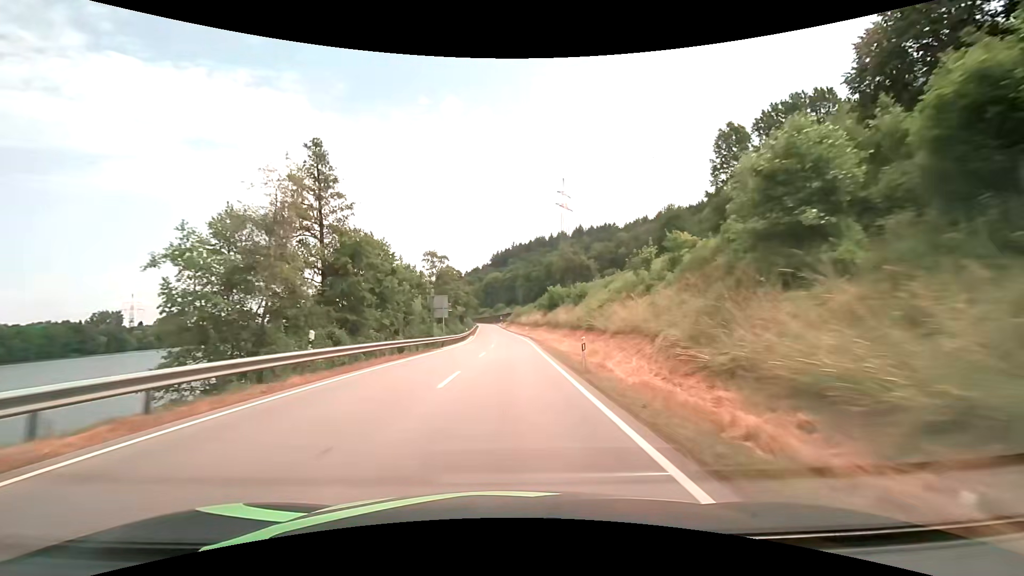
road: primary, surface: asphalt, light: Day
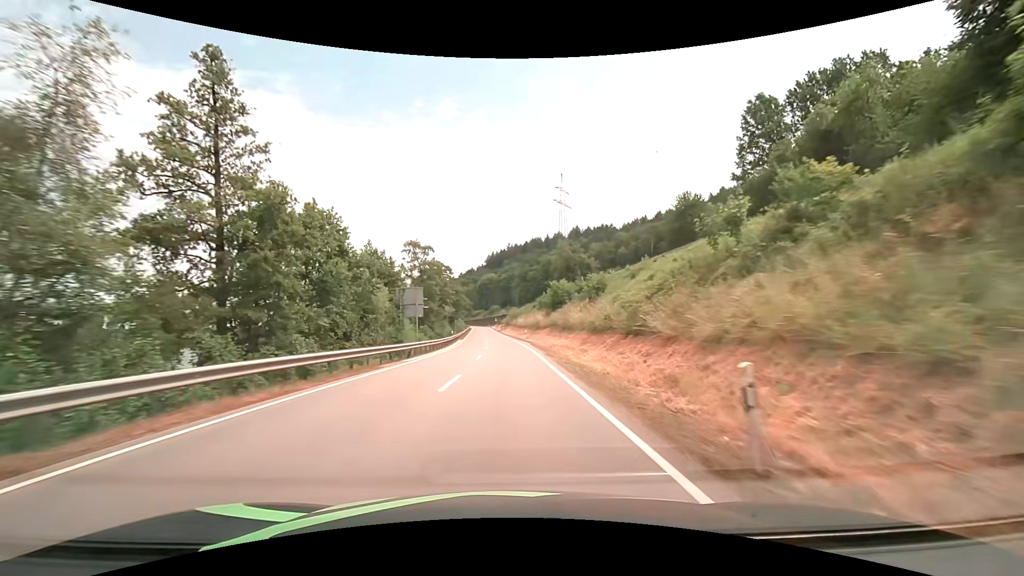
(0.0, +12.1) m; +1°
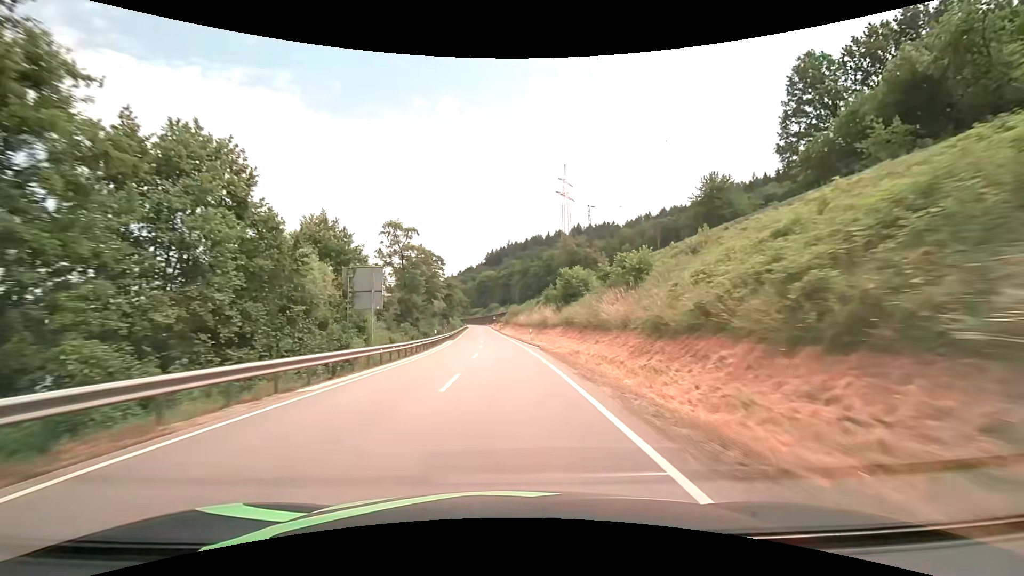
(0.0, +12.2) m; 0°
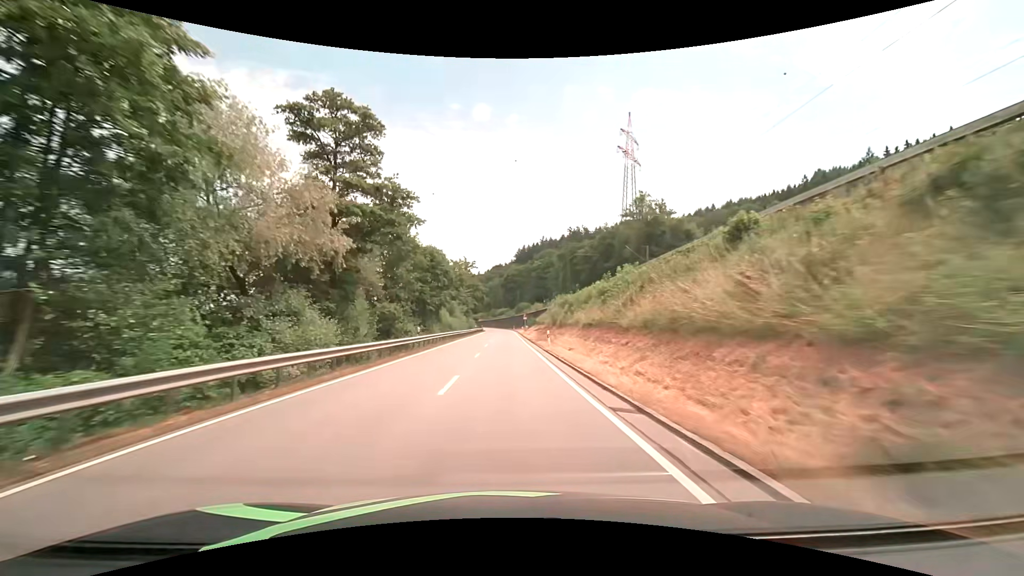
(-1.4, +60.3) m; -3°
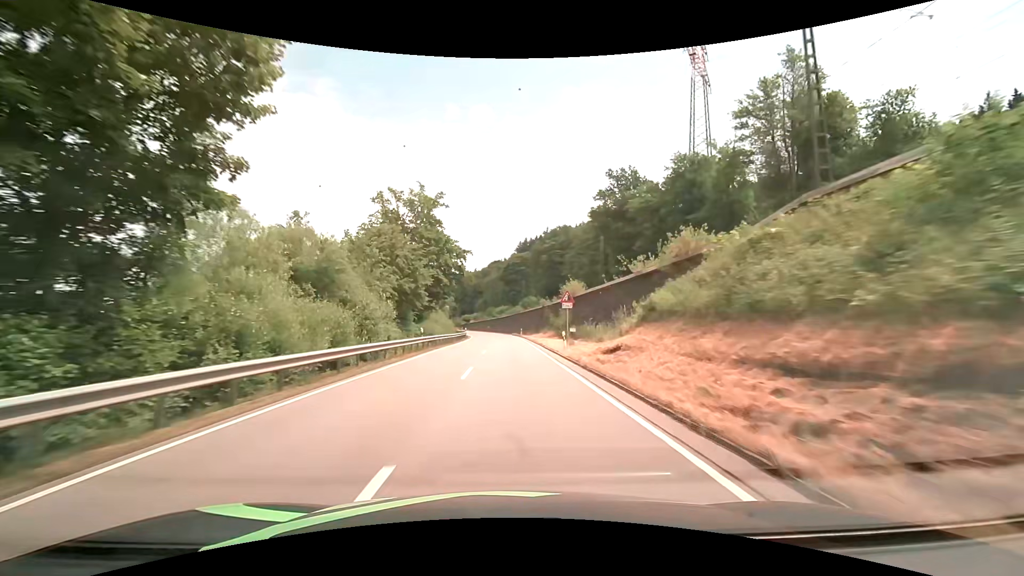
(-0.6, +56.8) m; 0°
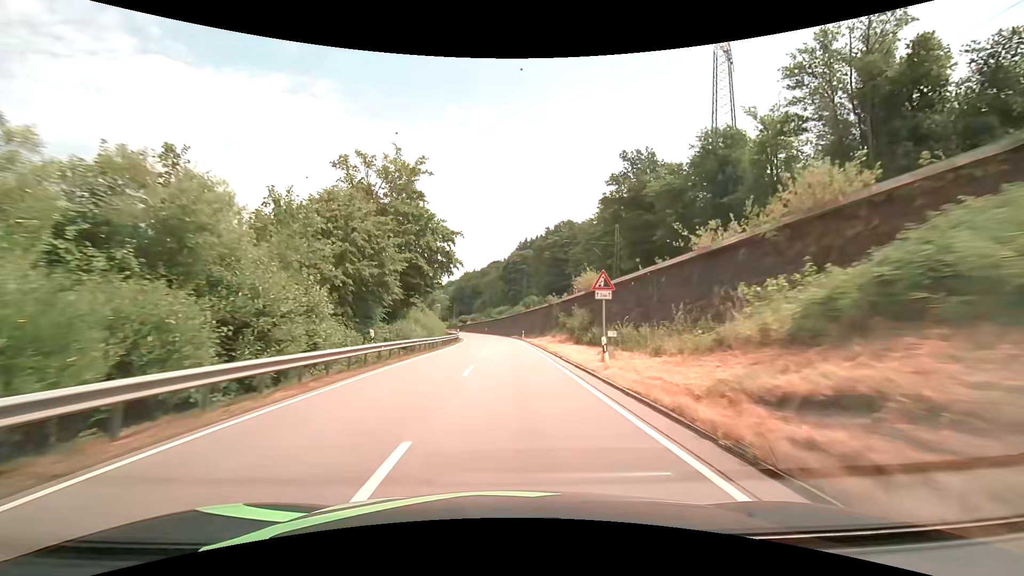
(0.0, +10.9) m; 0°
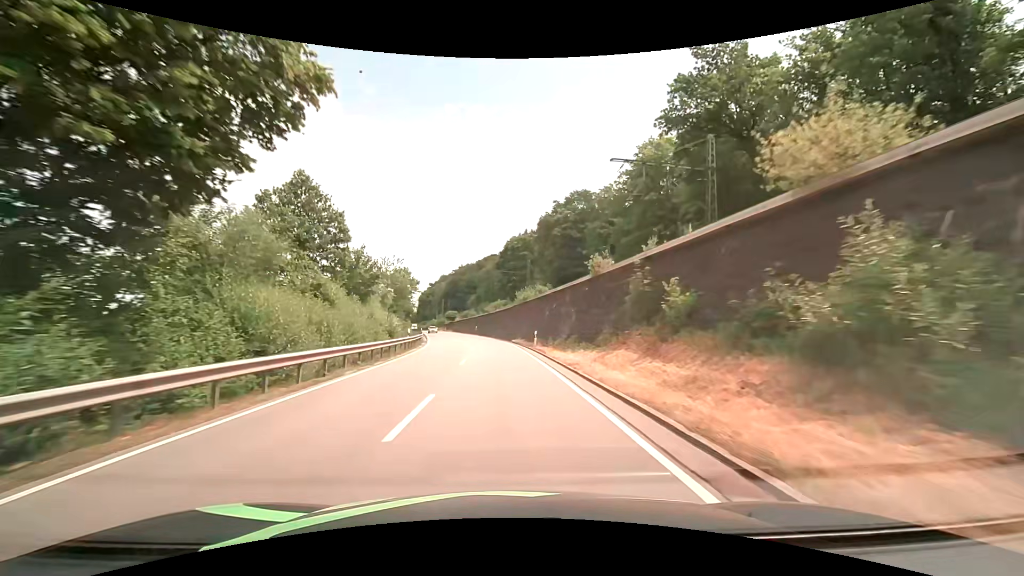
(+0.2, +31.6) m; +1°
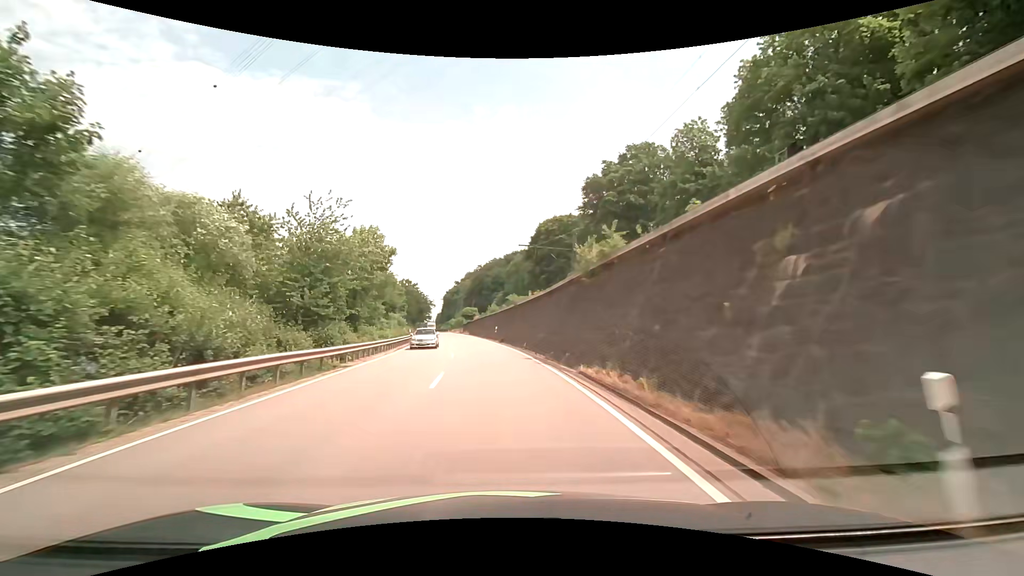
(-0.9, +30.3) m; -4°
(0, +10) (-1, +20) (-1, +30) (-2, +40) (-3, +50) (-5, +60) (-6, +70) (-8, +80) (-9, +89) (-11, +99) m
